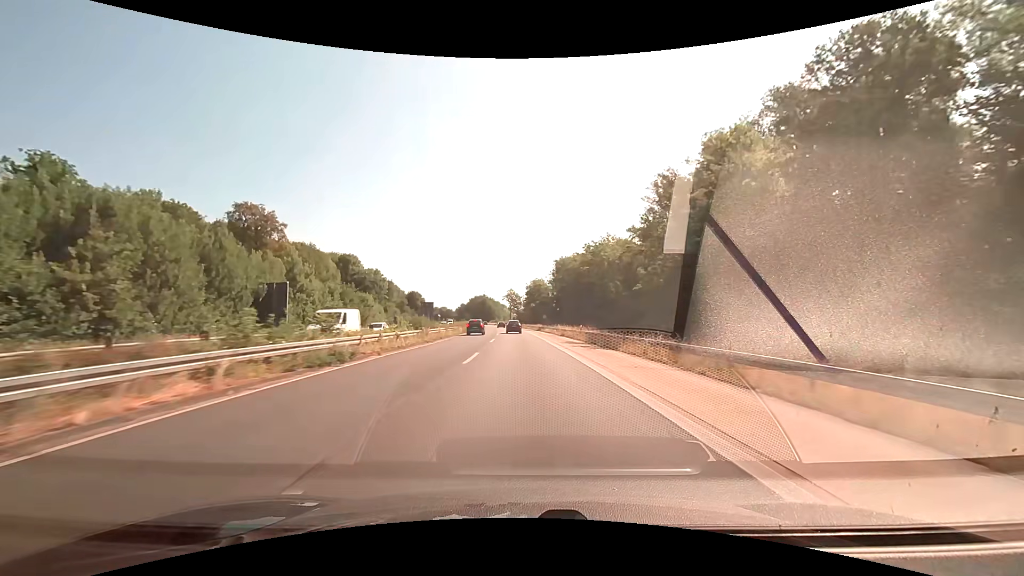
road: trunk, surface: asphalt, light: Day
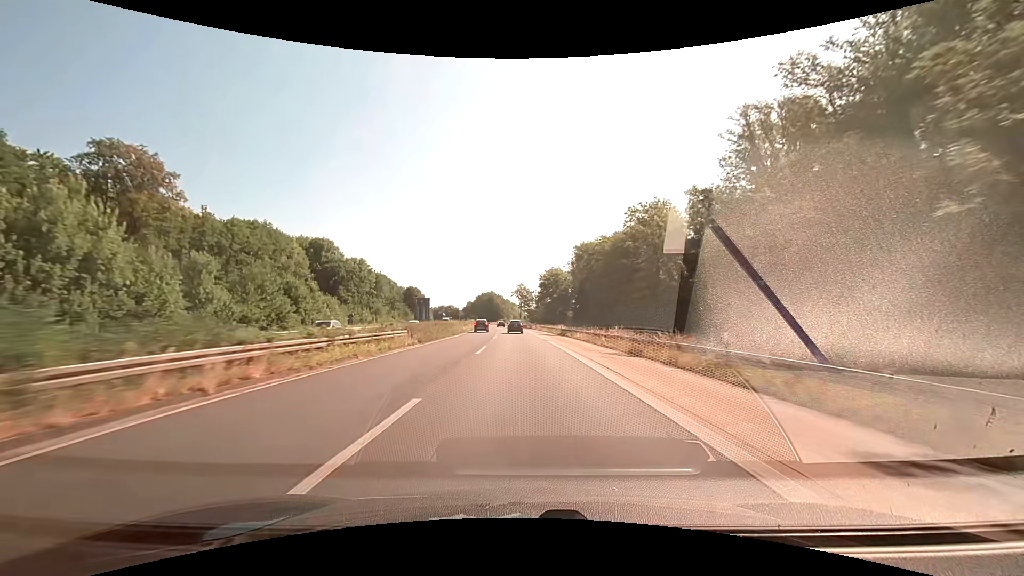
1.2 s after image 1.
(-0.4, +31.3) m; -1°
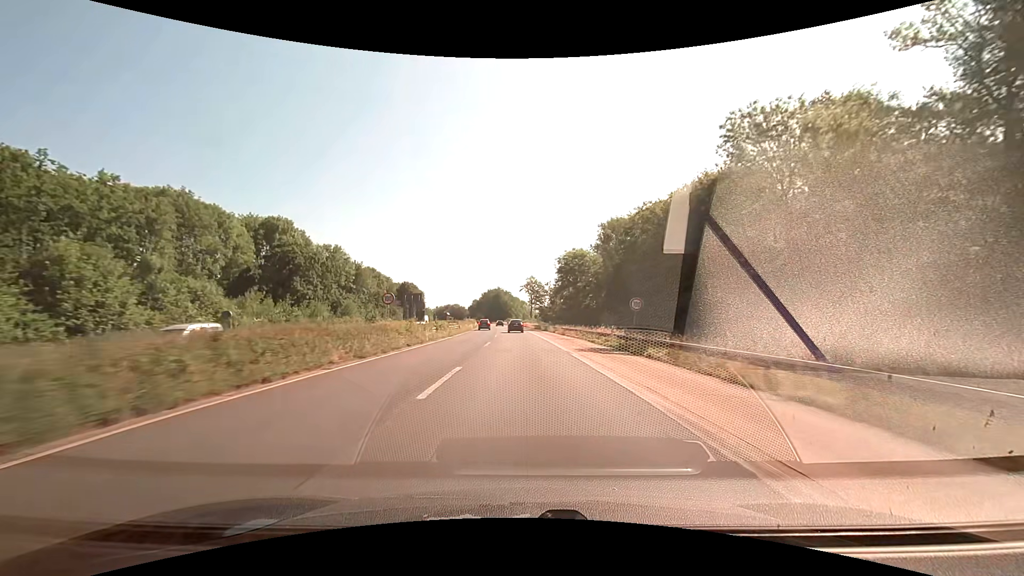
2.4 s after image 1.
(-0.3, +30.2) m; -1°
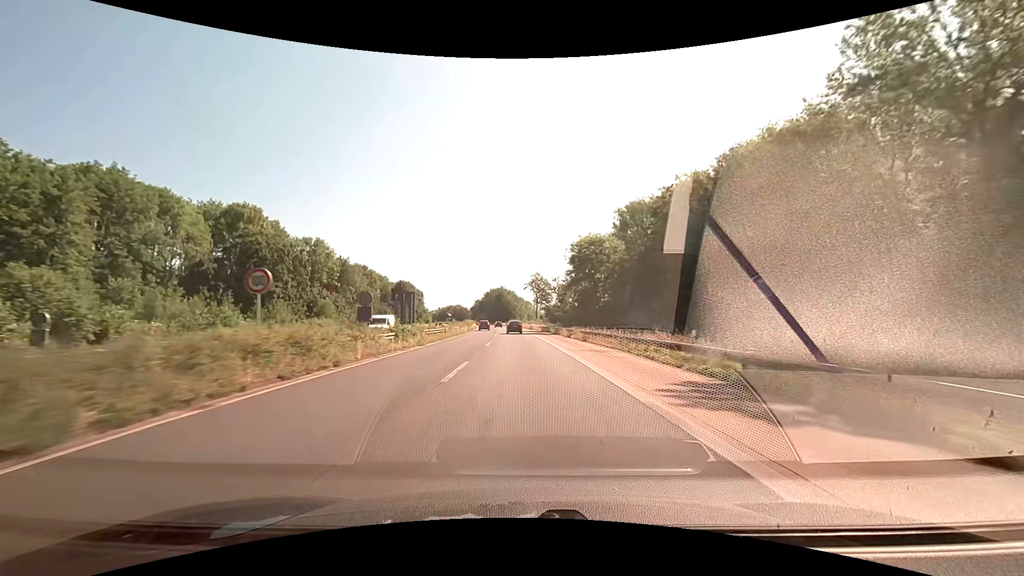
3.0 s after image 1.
(0.0, +14.9) m; -1°
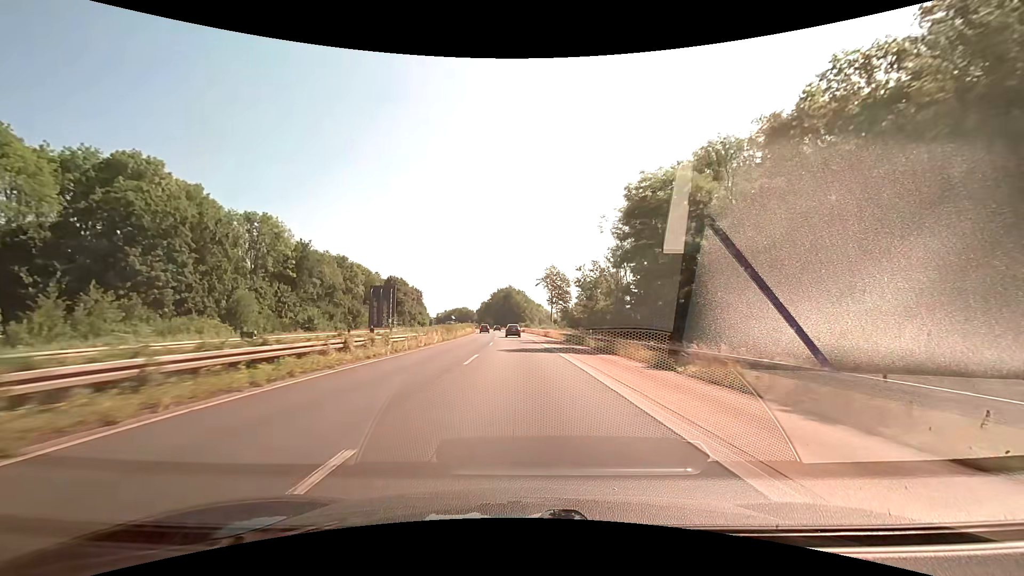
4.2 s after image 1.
(-0.2, +29.9) m; -1°
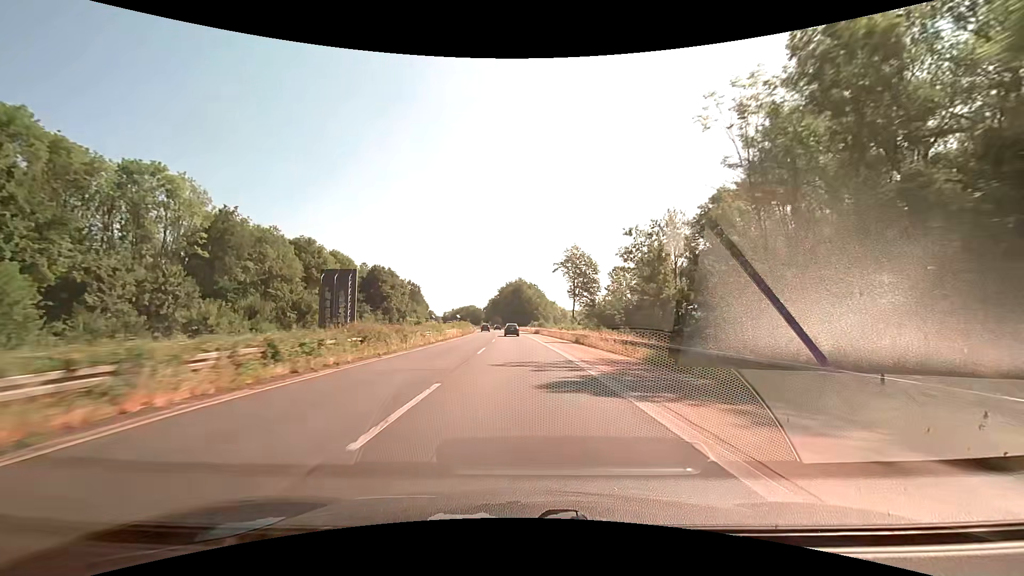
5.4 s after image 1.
(-0.4, +30.1) m; -1°
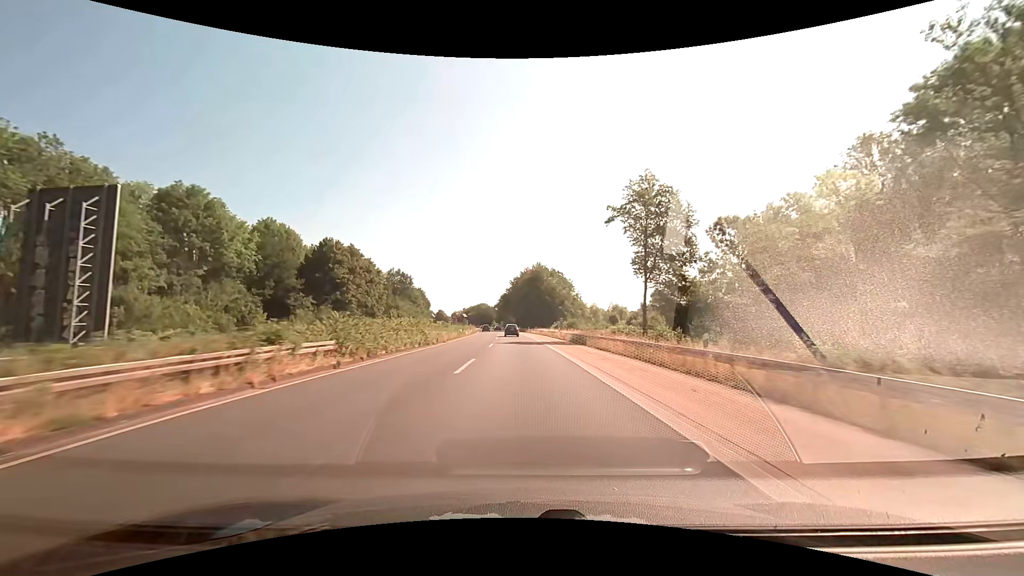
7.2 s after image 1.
(-0.8, +45.4) m; -2°
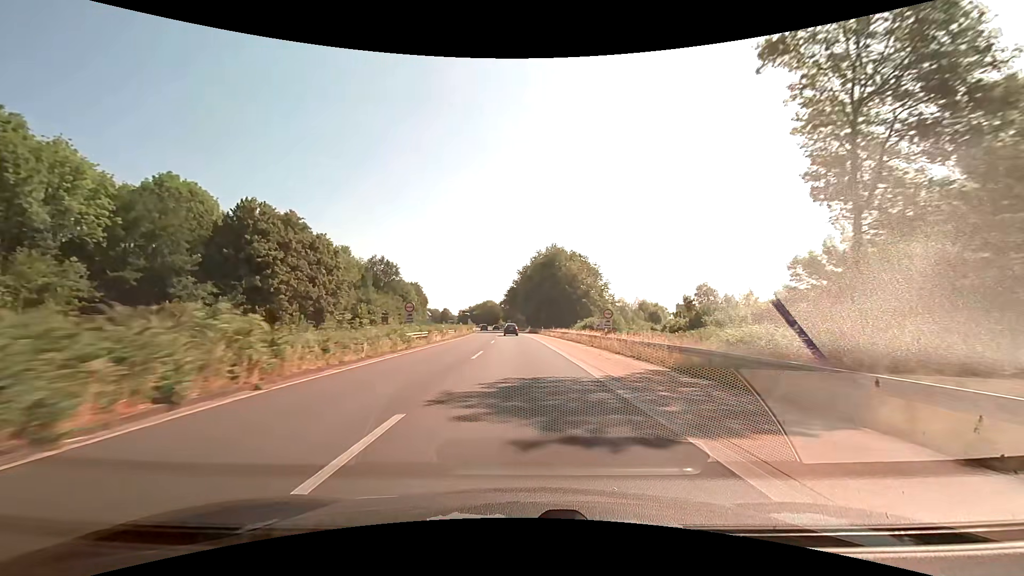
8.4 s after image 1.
(-0.3, +30.5) m; -1°
(0, +10) (0, +20) (0, +30) (0, +40) (-1, +50) (-1, +60) (-2, +70) (-2, +80) (-3, +90) (-3, +100) m
